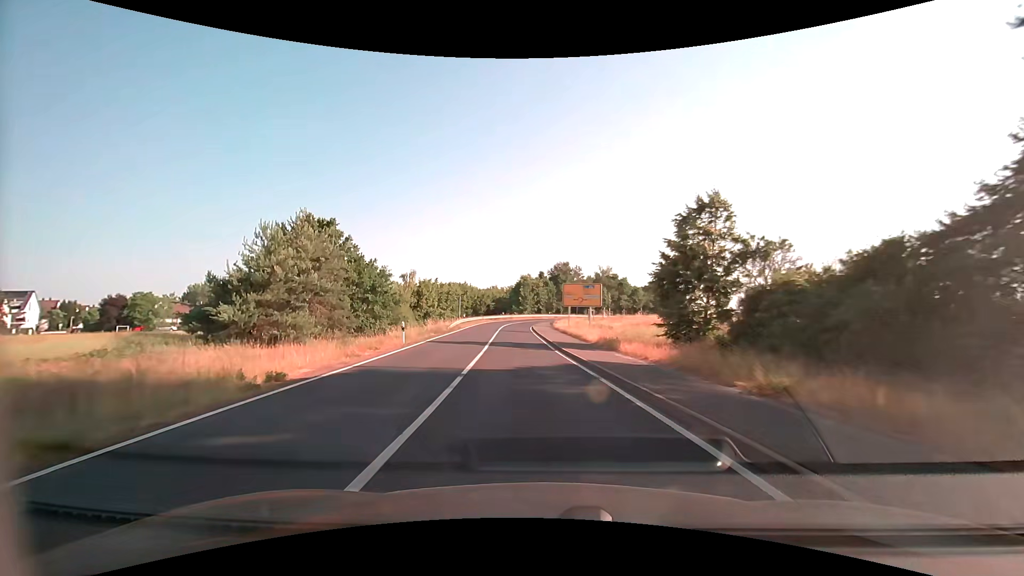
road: secondary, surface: asphalt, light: Day
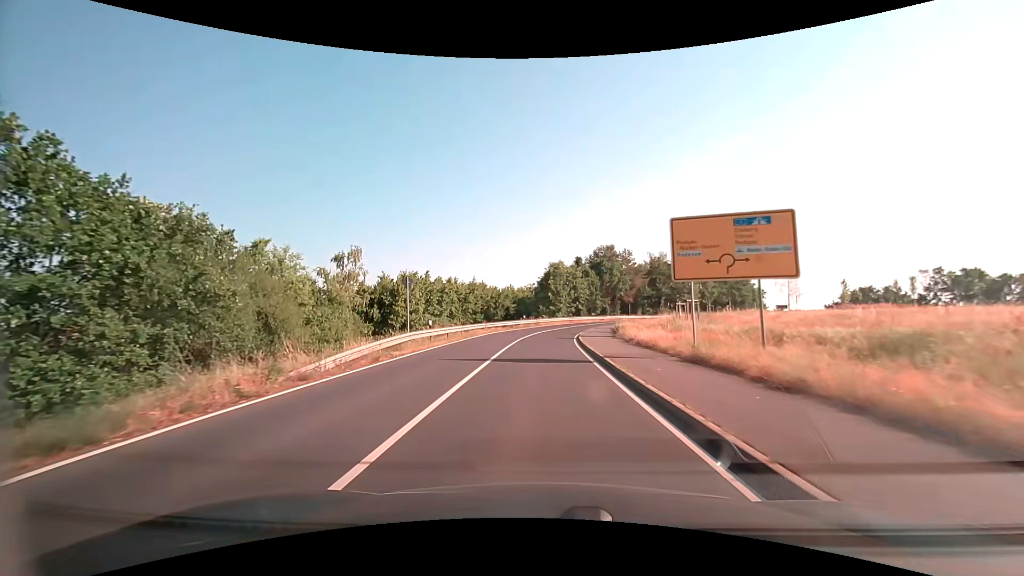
(-1.5, +31.3) m; -4°
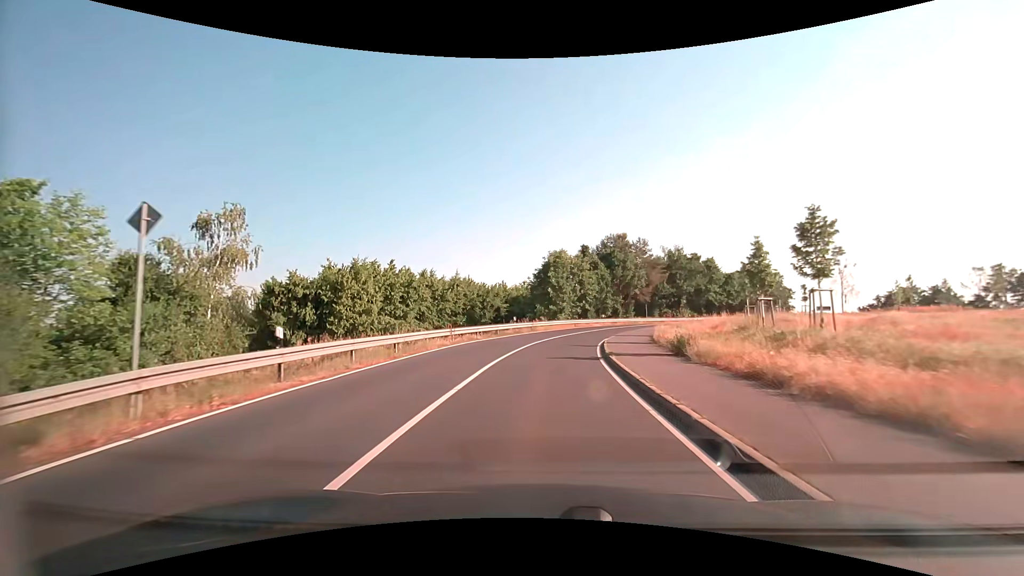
(0.0, +15.3) m; 0°
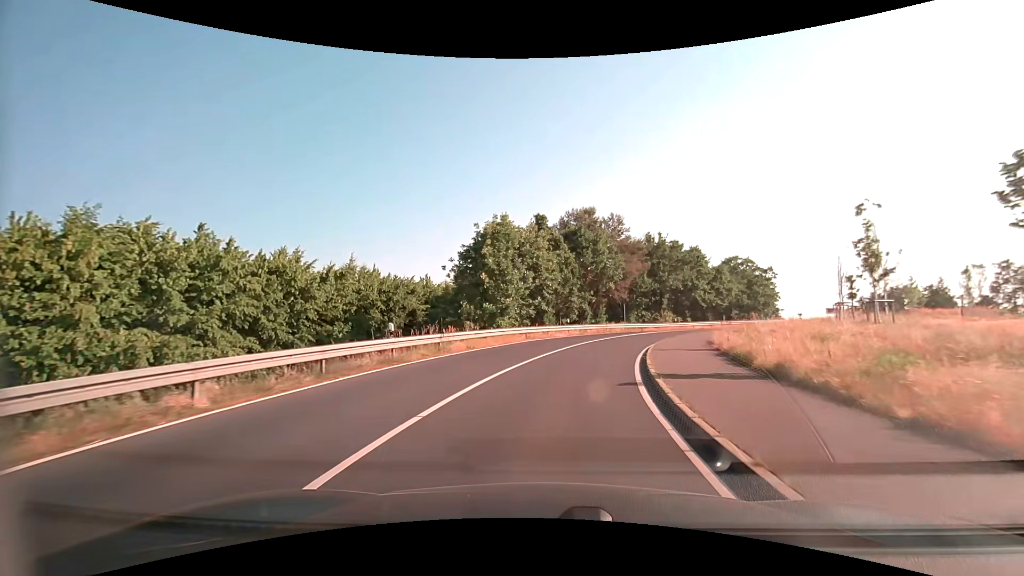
(+0.9, +22.1) m; +6°
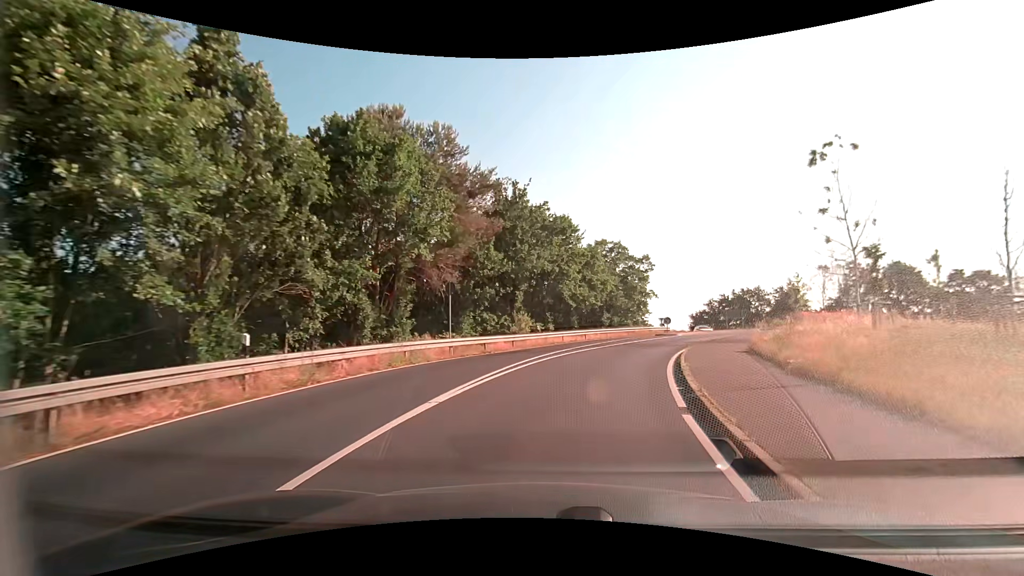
(+4.2, +27.3) m; +19°
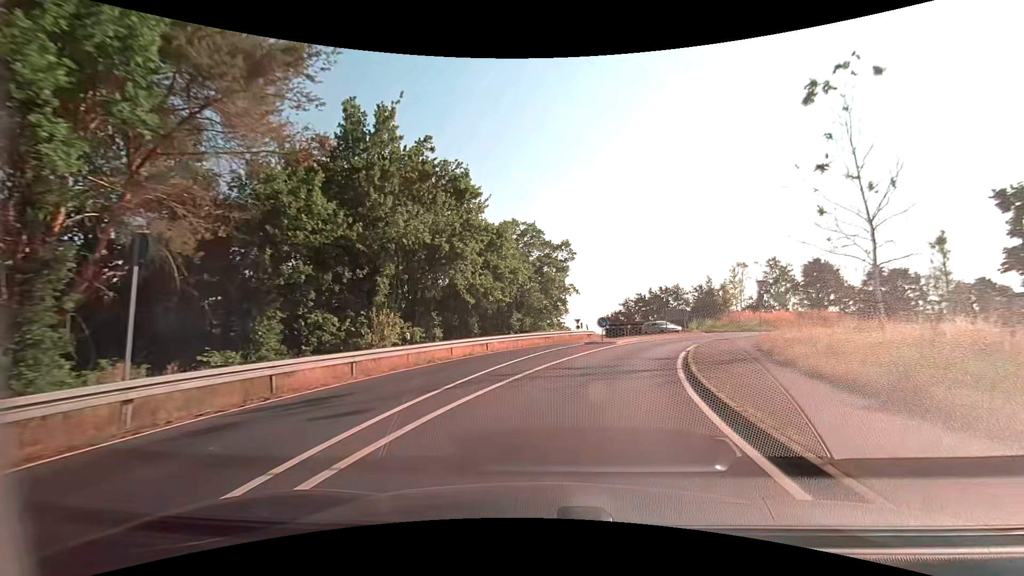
(+1.2, +13.0) m; +10°
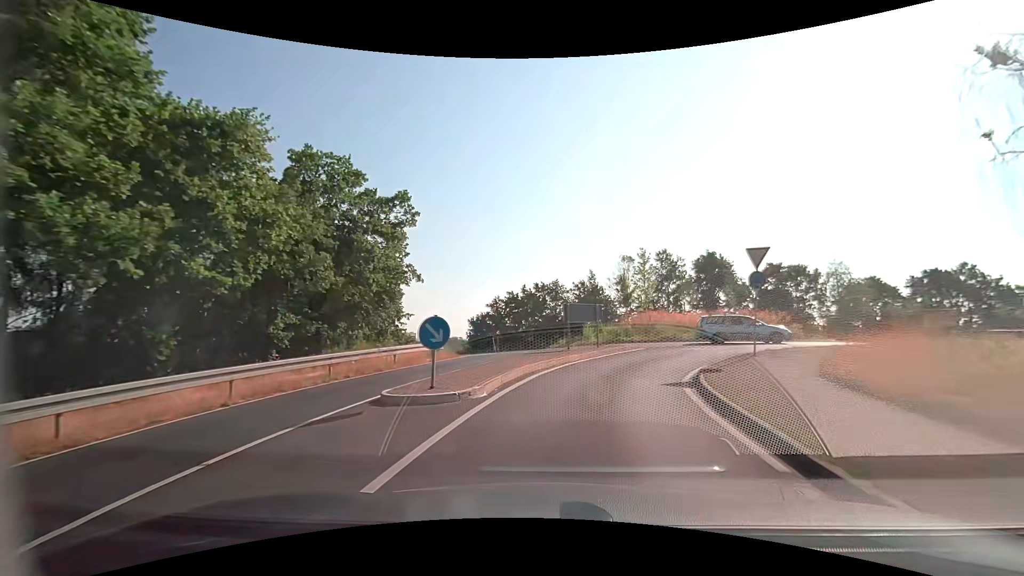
(+2.3, +18.0) m; +15°
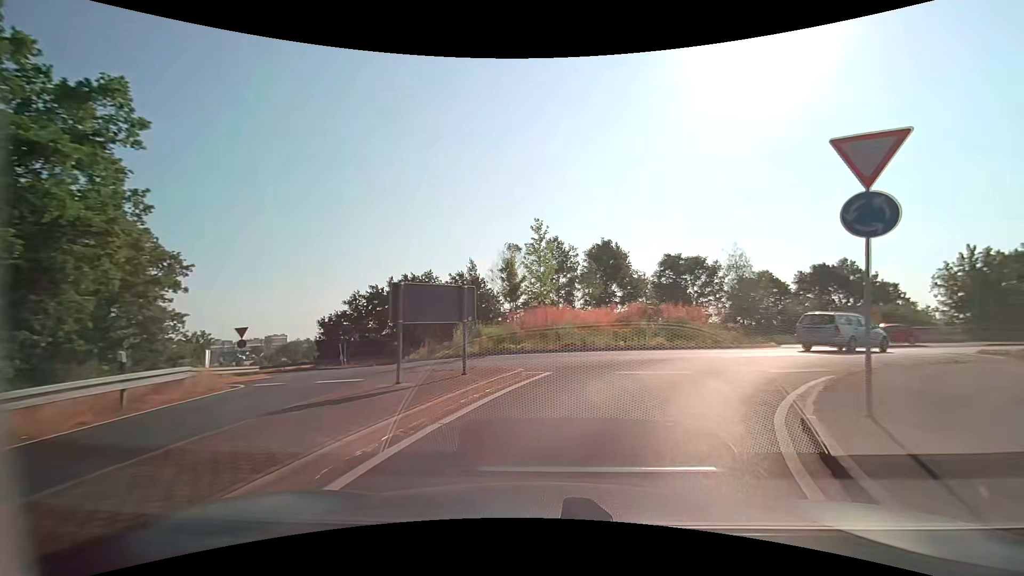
(+1.1, +11.1) m; +13°
(+2, +10) (+7, +18) (+13, +26) (+22, +32) (+31, +35) (+41, +37) (+51, +38) (+61, +38) (+71, +38) (+81, +38) m
